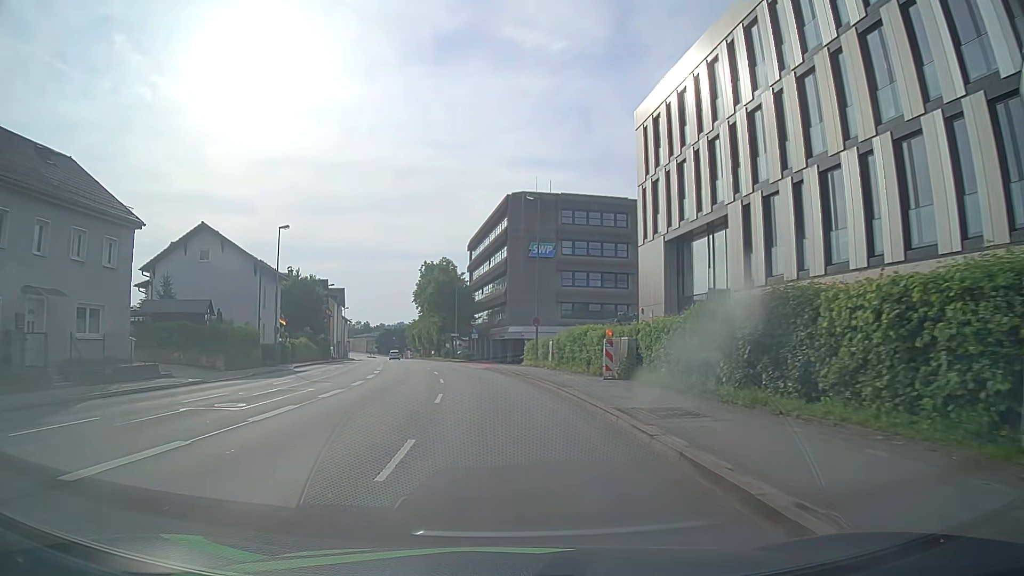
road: primary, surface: asphalt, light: Day
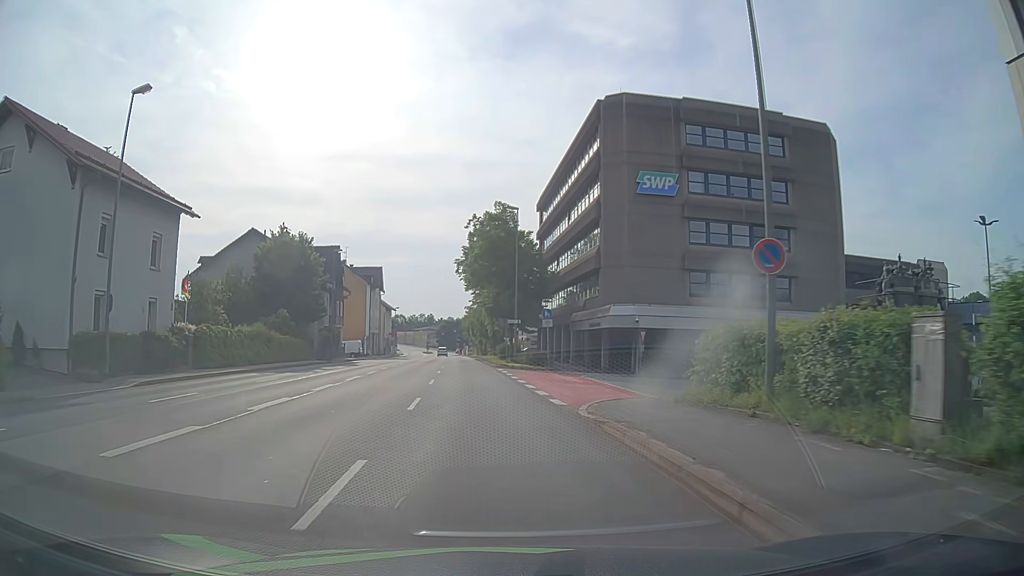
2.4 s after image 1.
(-1.4, +29.1) m; -6°
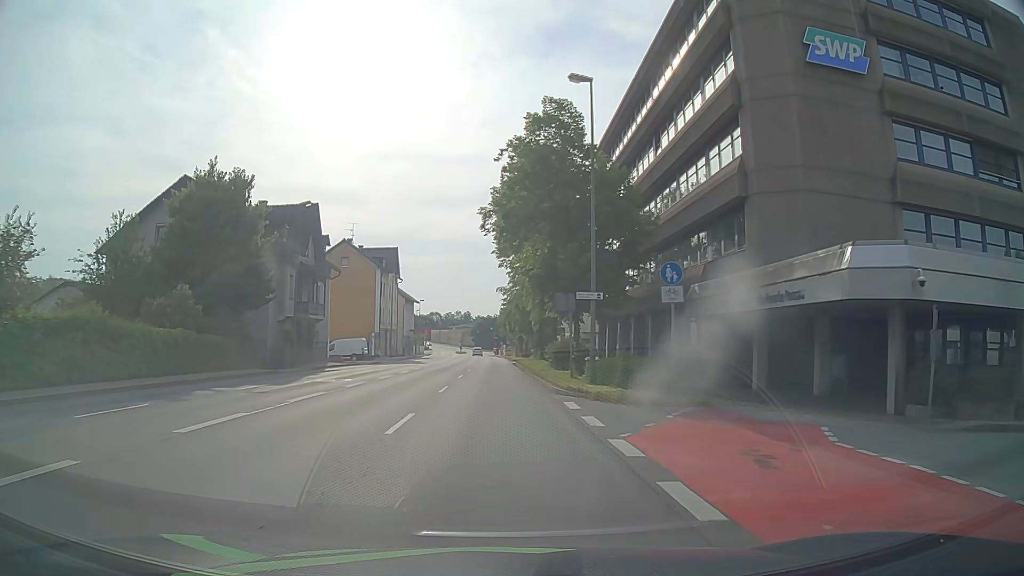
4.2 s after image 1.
(-0.8, +21.8) m; -3°
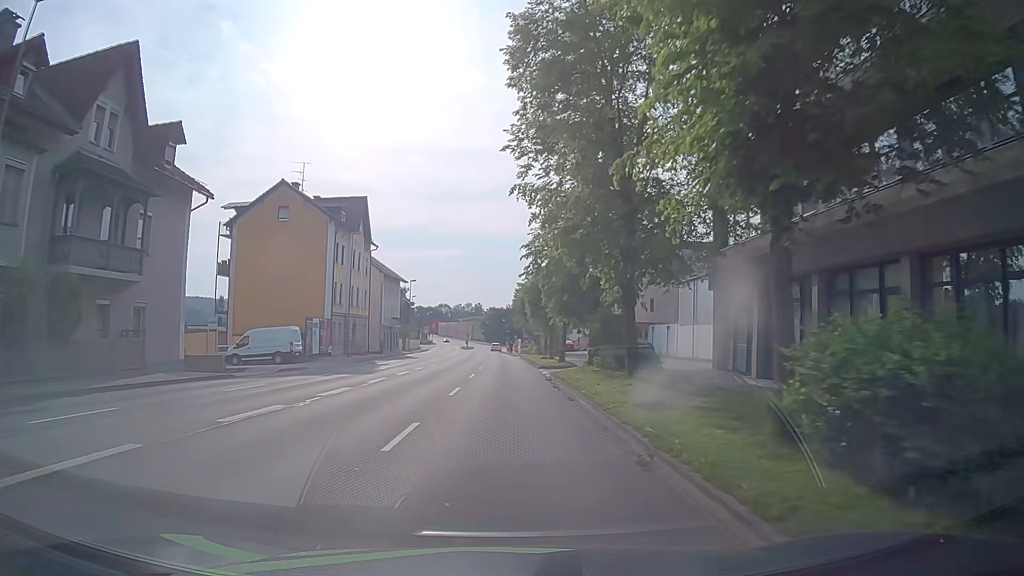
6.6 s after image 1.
(-0.7, +28.9) m; -2°
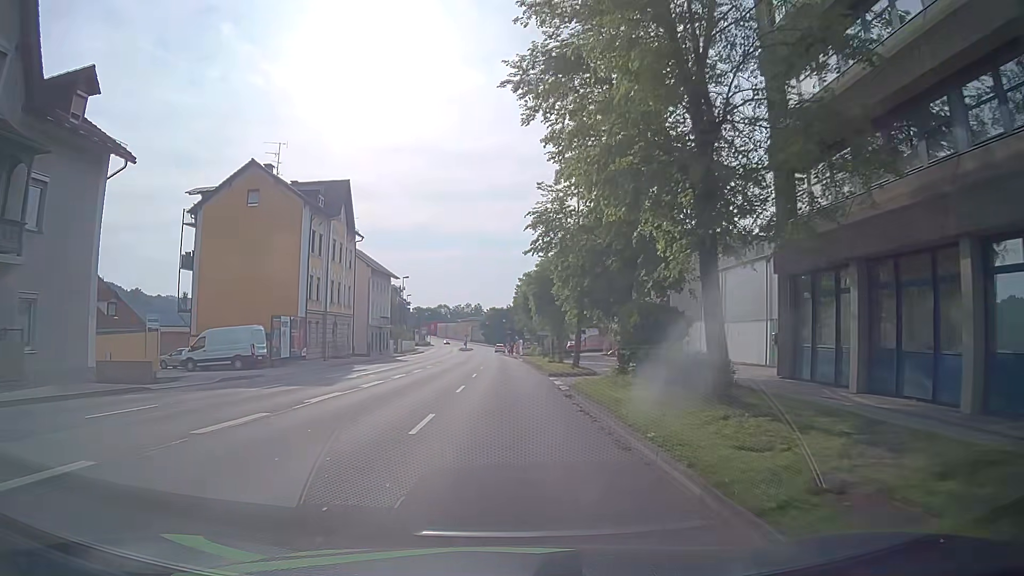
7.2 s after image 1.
(0.0, +7.2) m; 0°
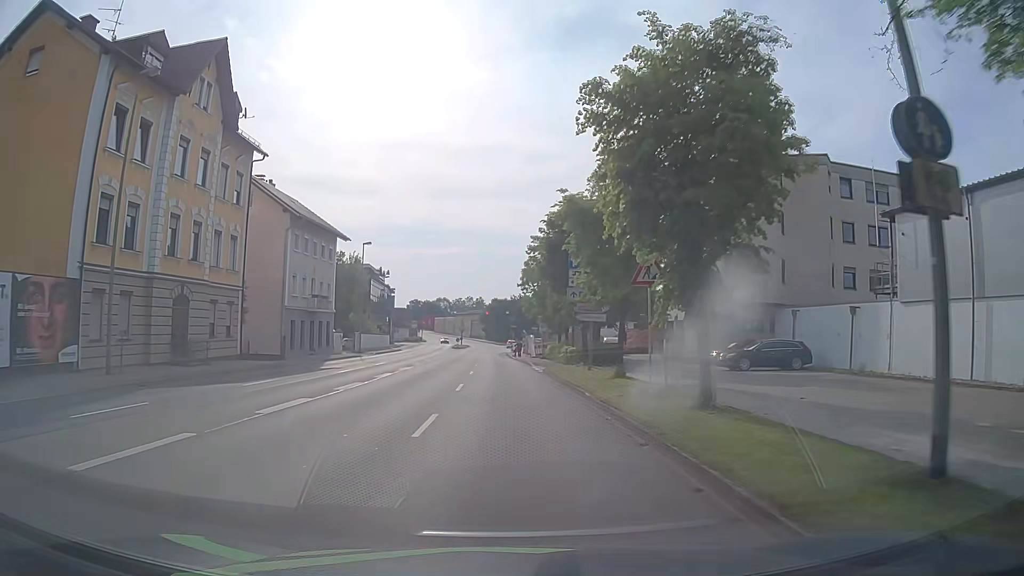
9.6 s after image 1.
(+0.3, +27.4) m; 0°
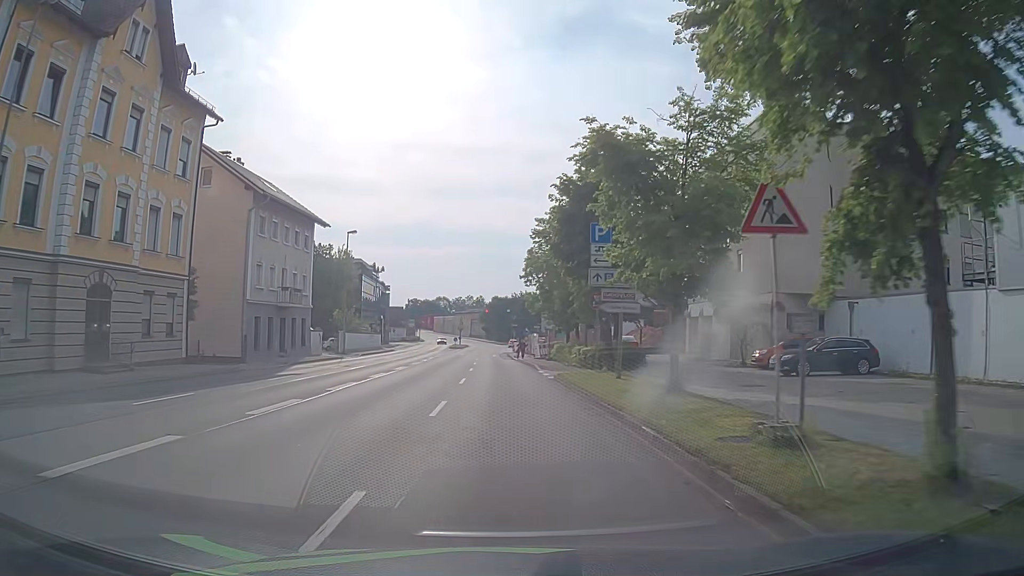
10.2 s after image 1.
(+0.1, +6.5) m; 0°
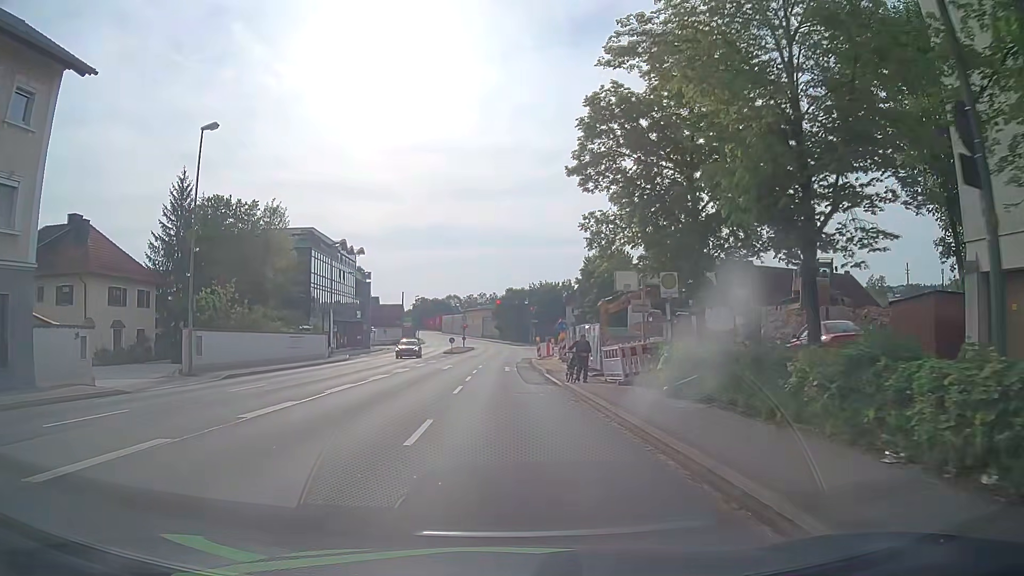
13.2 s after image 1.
(-0.4, +30.3) m; -2°
(0, +10) (0, +20) (0, +30) (0, +40) (0, +50) (0, +60) (+1, +70) (+1, +80) (+1, +90) (+1, +100) m
